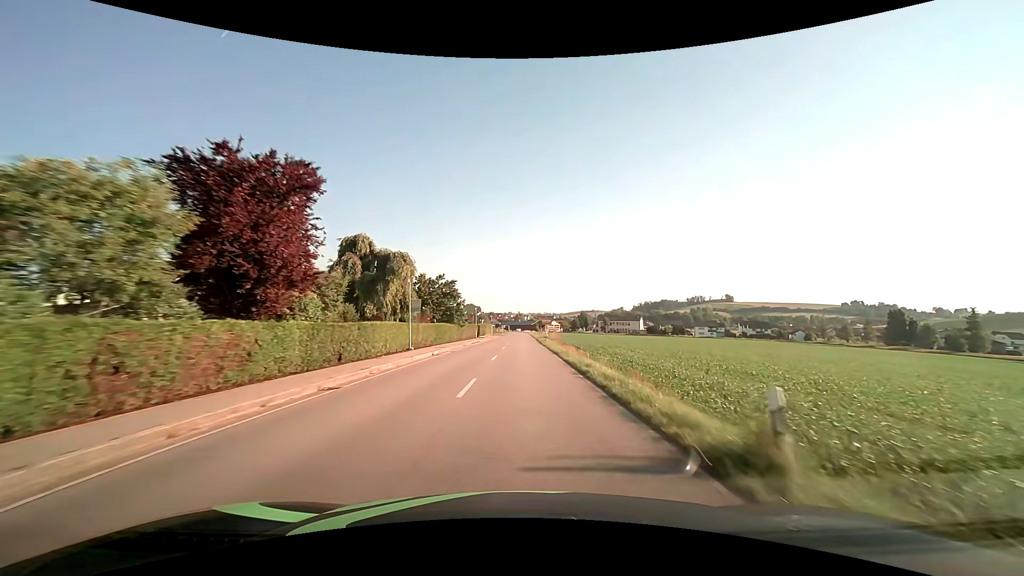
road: secondary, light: Day
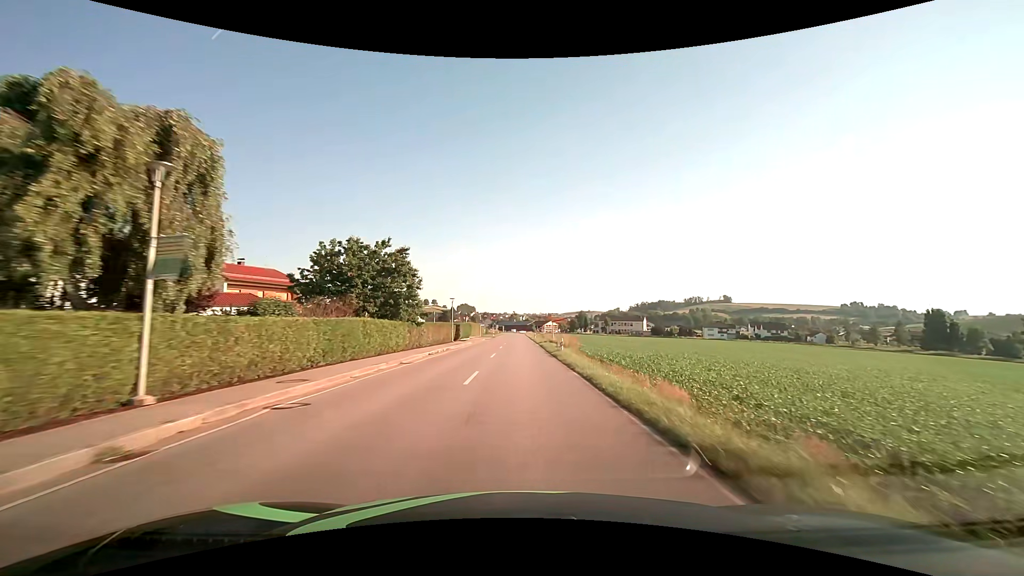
(+0.1, +21.7) m; 0°
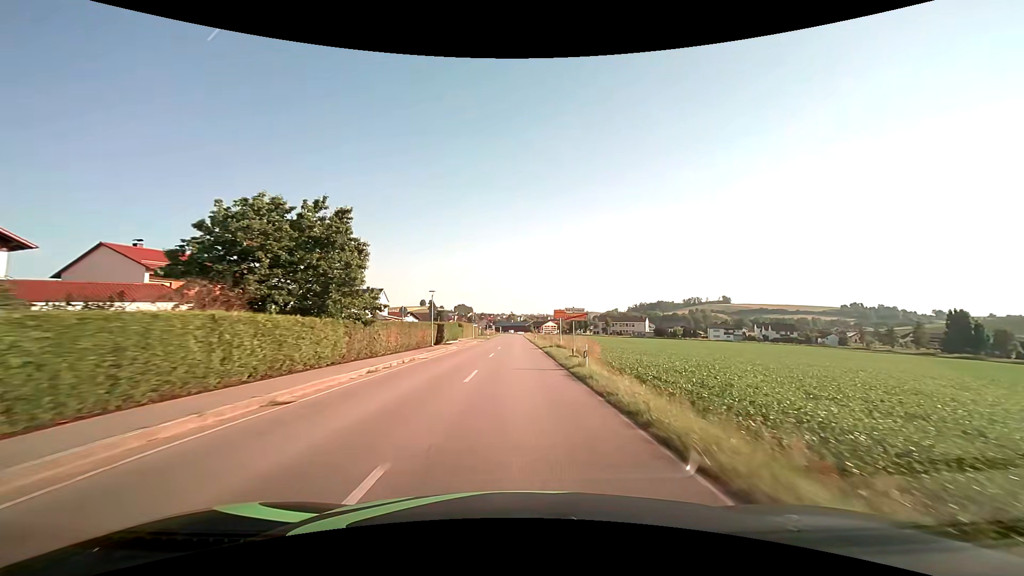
(0.0, +10.8) m; 0°
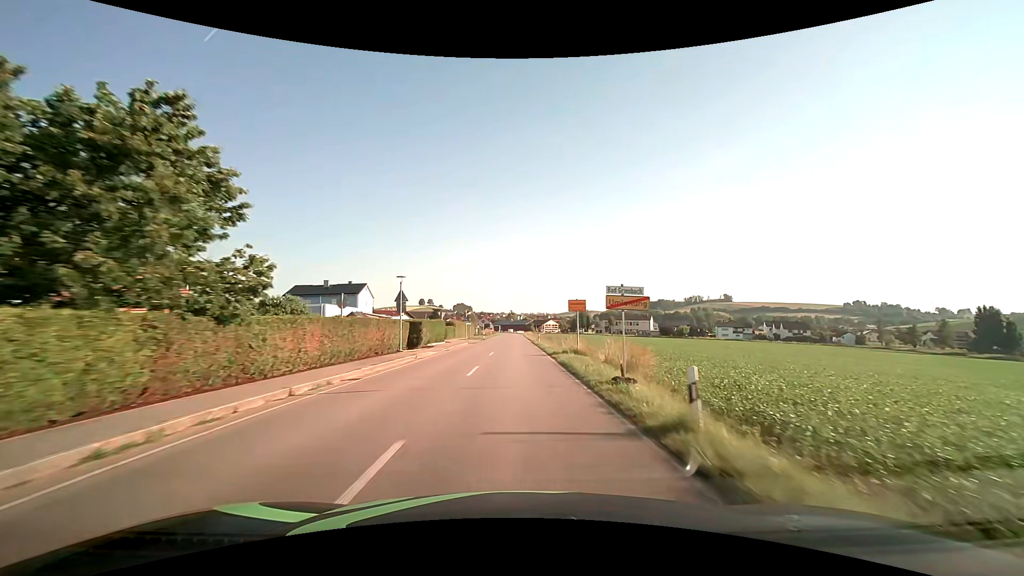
(0.0, +10.8) m; 0°
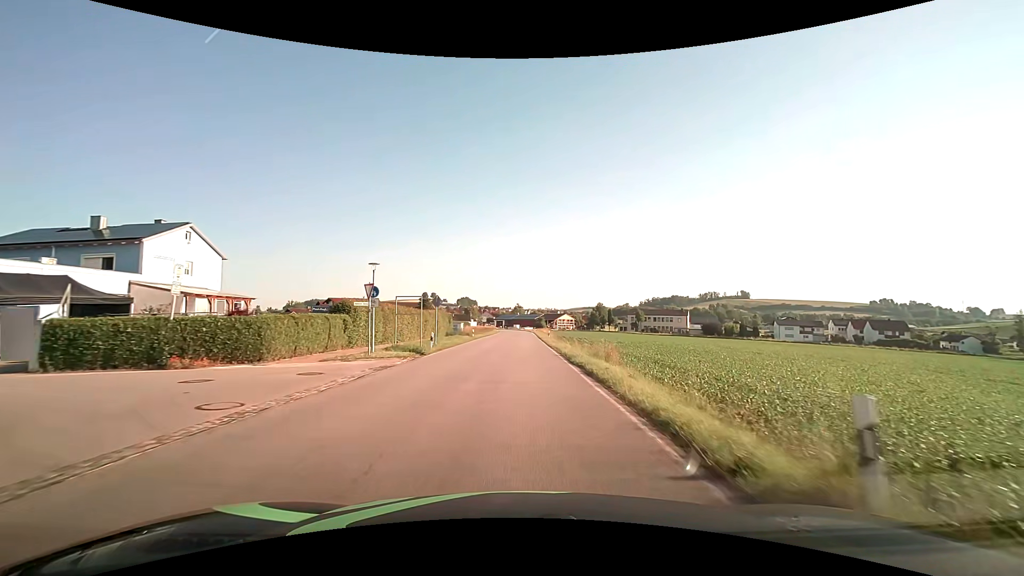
(-0.2, +49.5) m; -1°
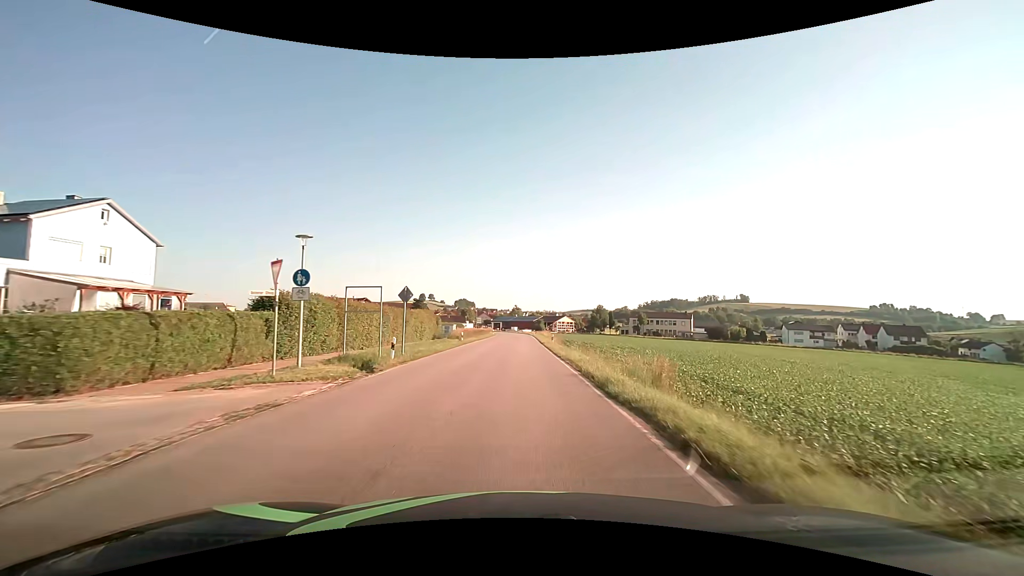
(0.0, +7.9) m; 0°
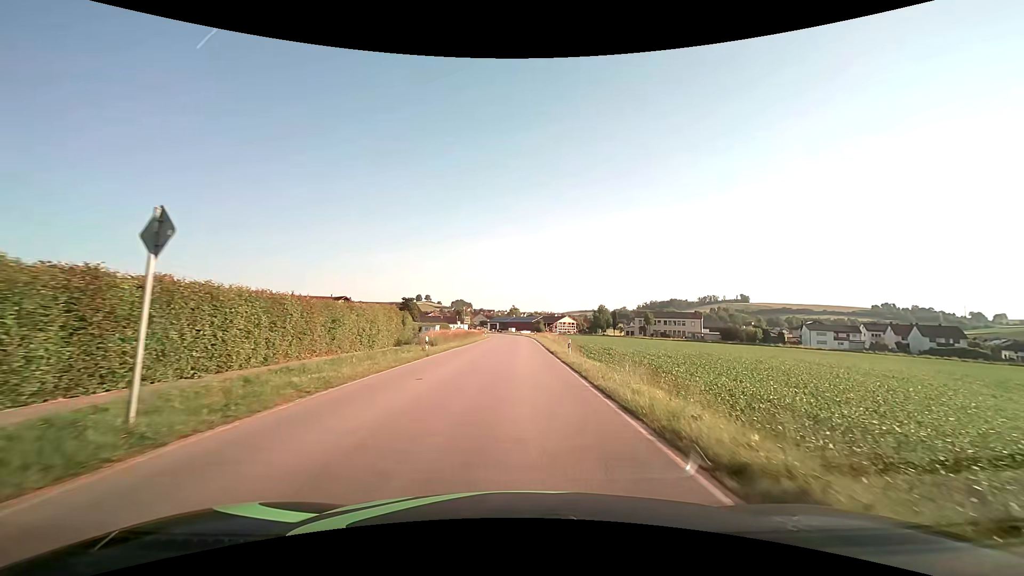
(+0.1, +15.2) m; 0°
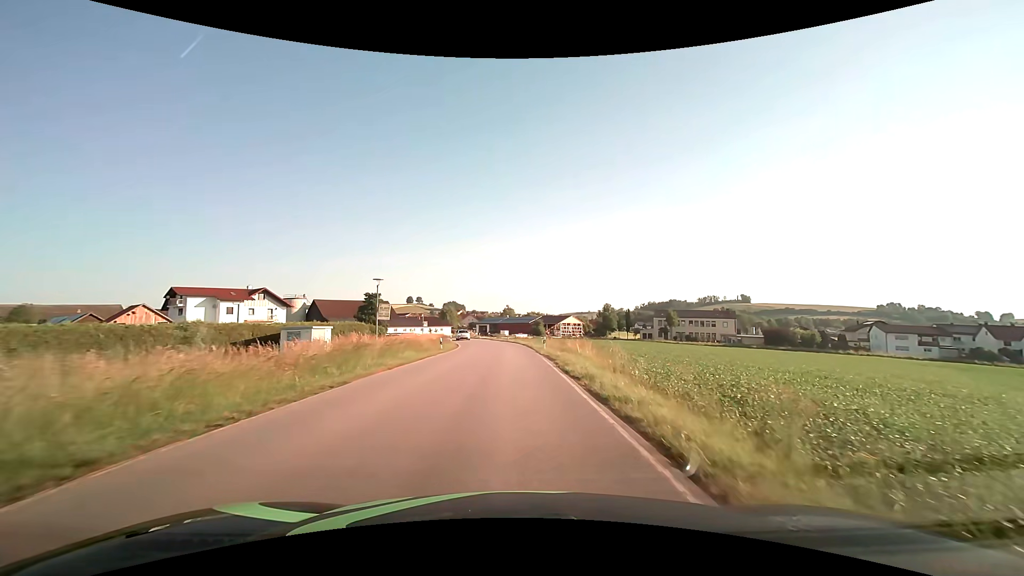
(+0.4, +37.8) m; +1°
(0, +10) (0, +20) (0, +30) (-1, +40) (-1, +50) (-2, +60) (-4, +70) (-7, +79) (-9, +89) (-13, +98) m
